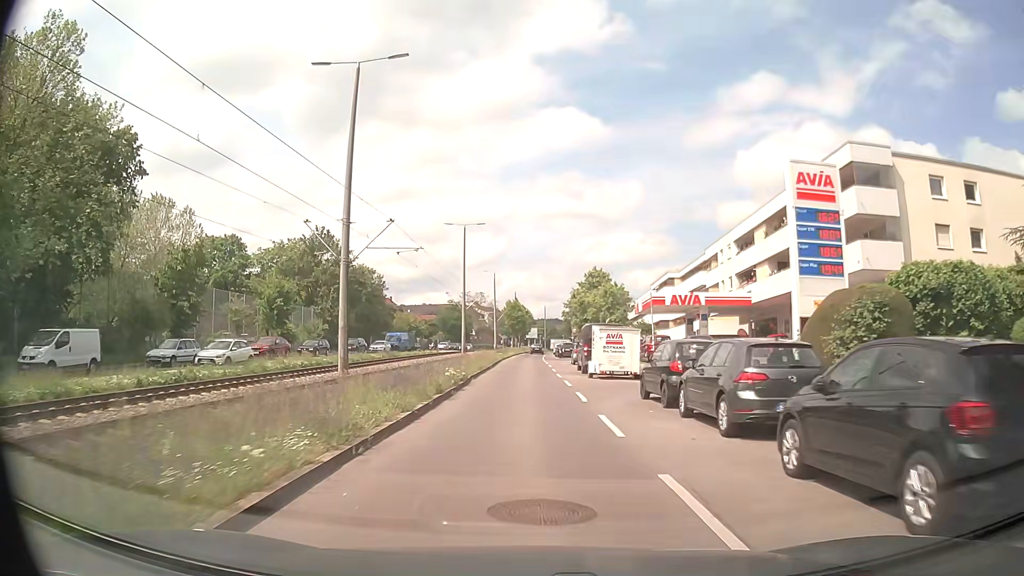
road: secondary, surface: asphalt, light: Day
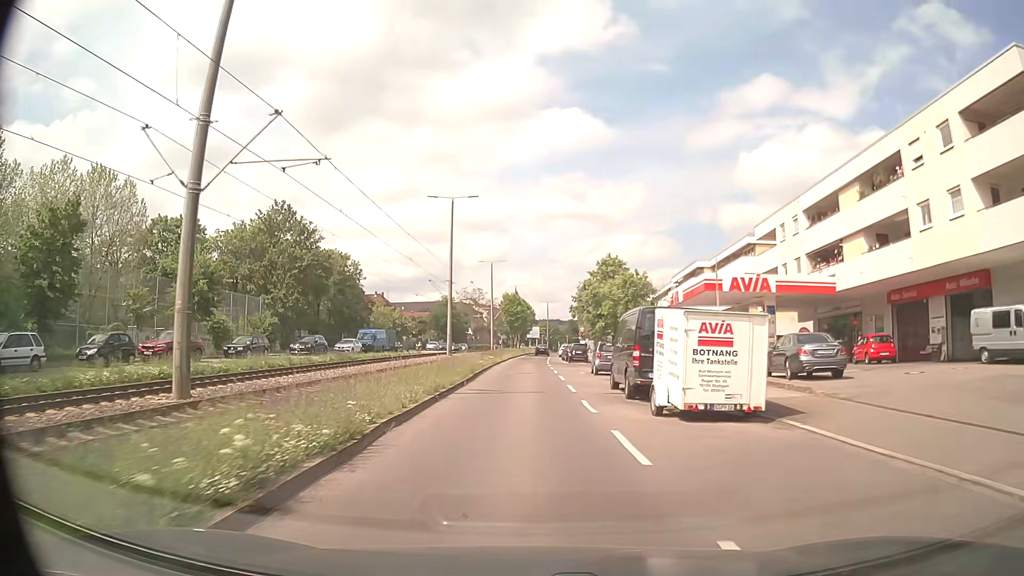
(0.0, +14.4) m; 0°
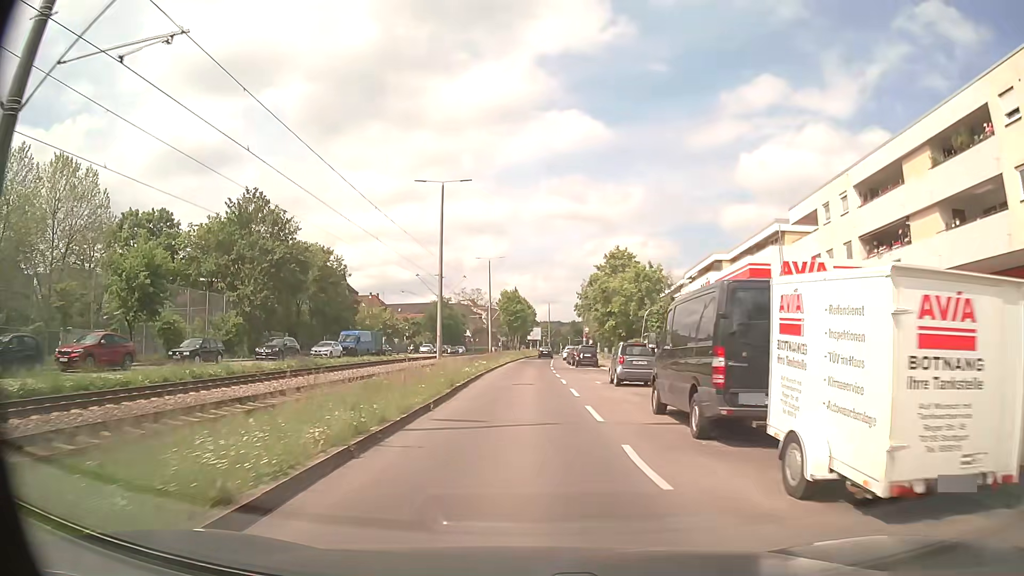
(0.0, +7.2) m; 0°
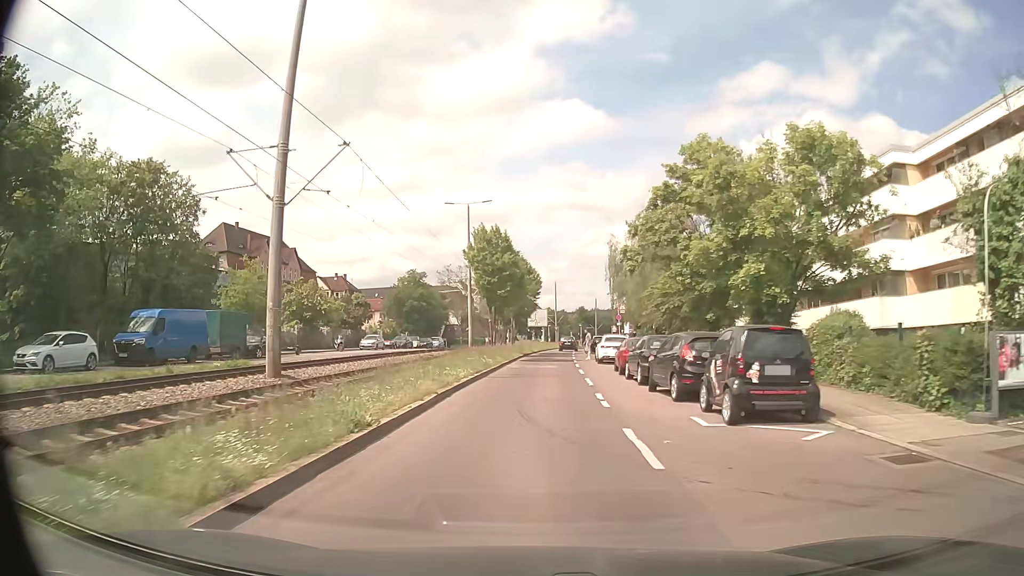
(+0.2, +35.4) m; 0°
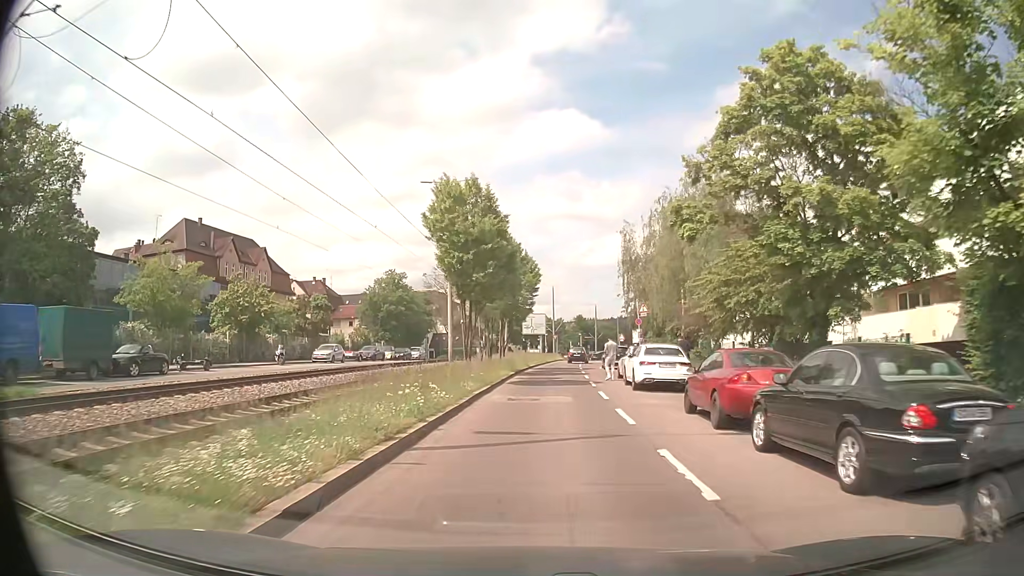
(0.0, +13.0) m; +1°
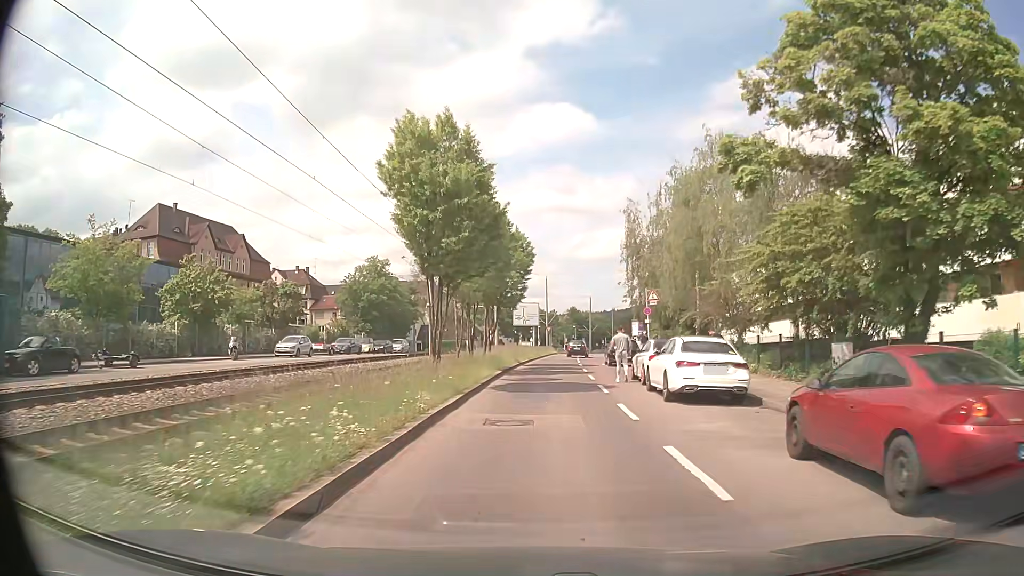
(0.0, +6.2) m; +1°
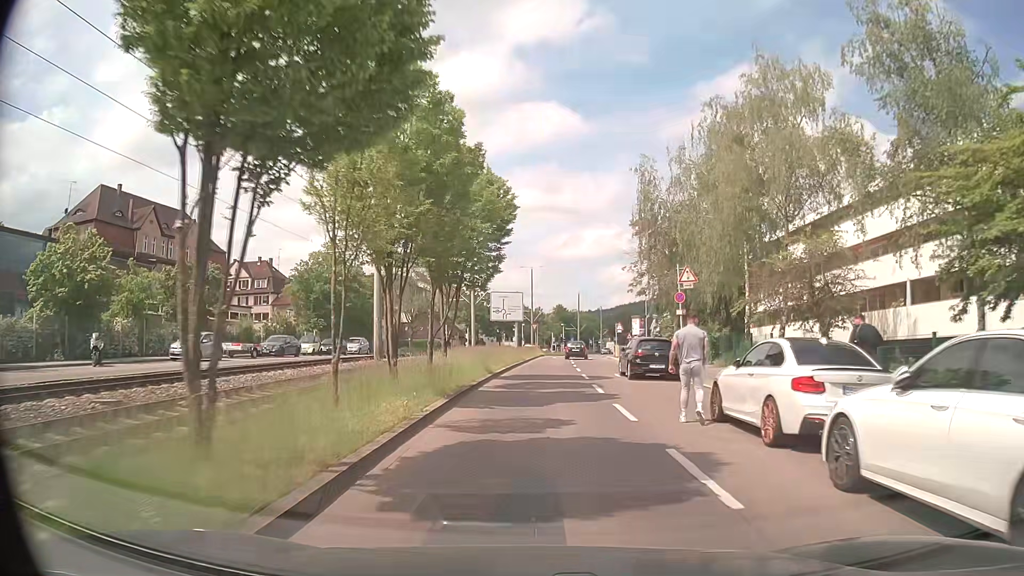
(+0.1, +12.4) m; +1°
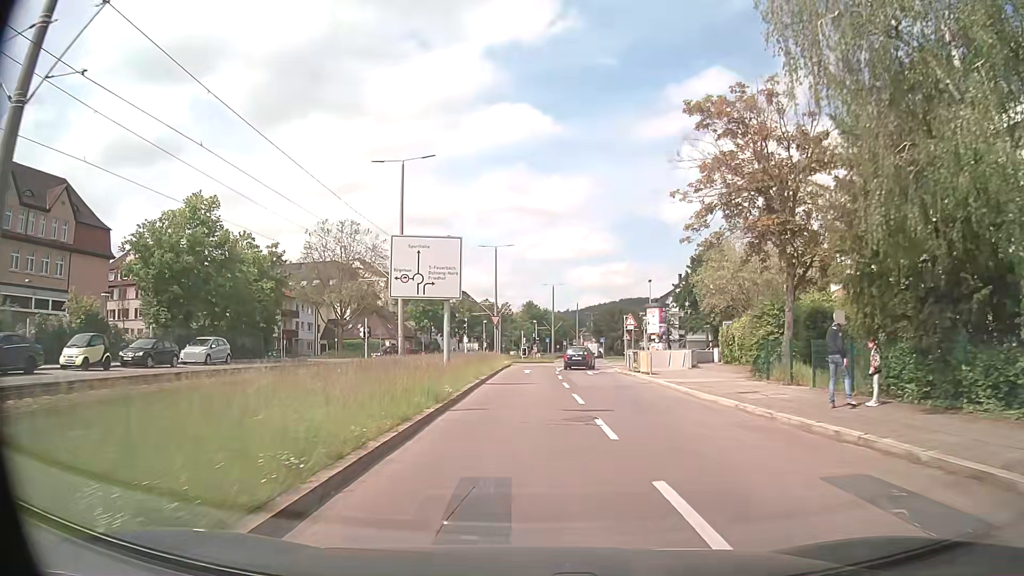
(+0.7, +25.9) m; +3°
